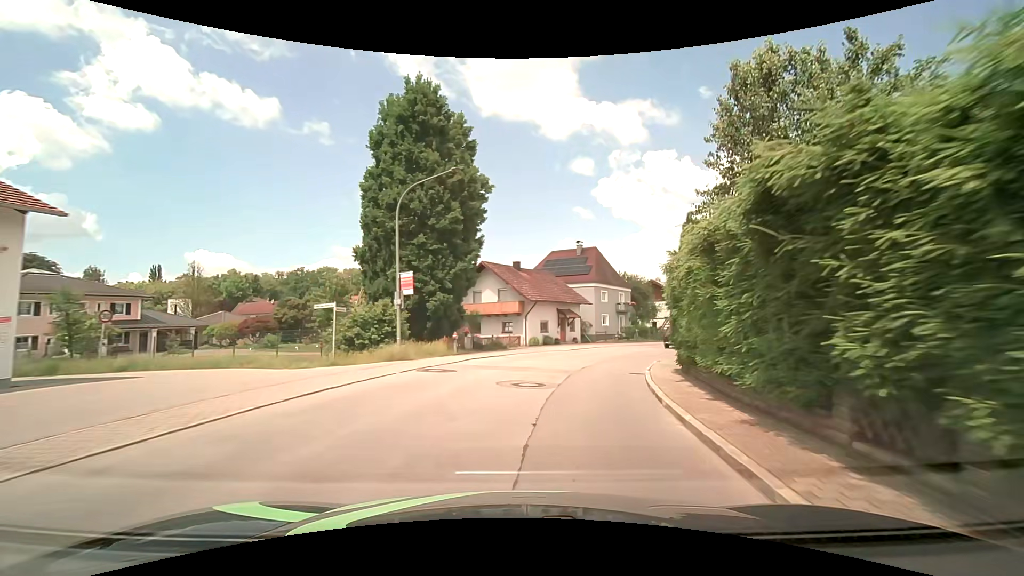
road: secondary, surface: asphalt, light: Day
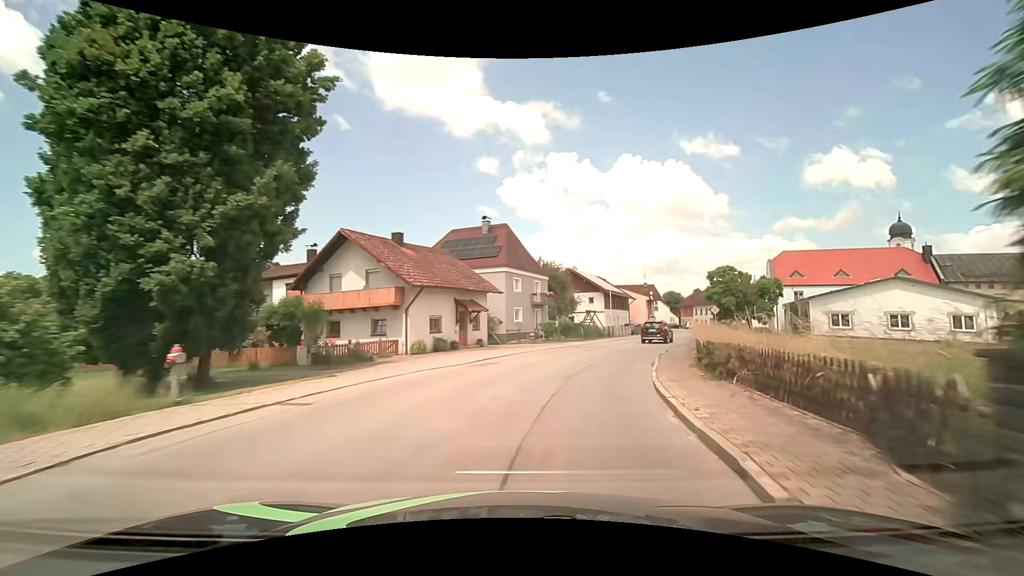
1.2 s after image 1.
(+1.3, +12.8) m; +10°
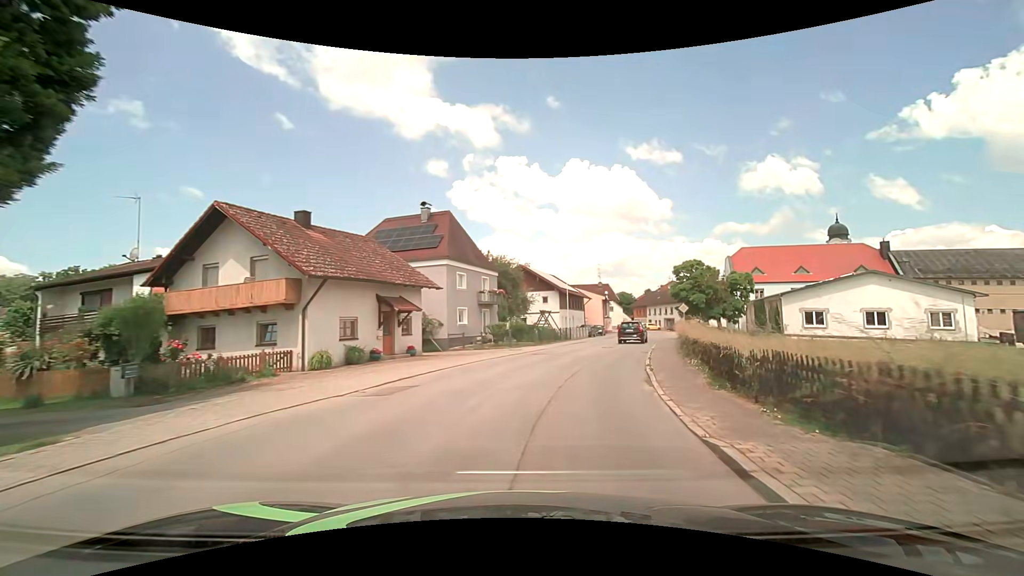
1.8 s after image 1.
(+0.4, +6.4) m; +6°
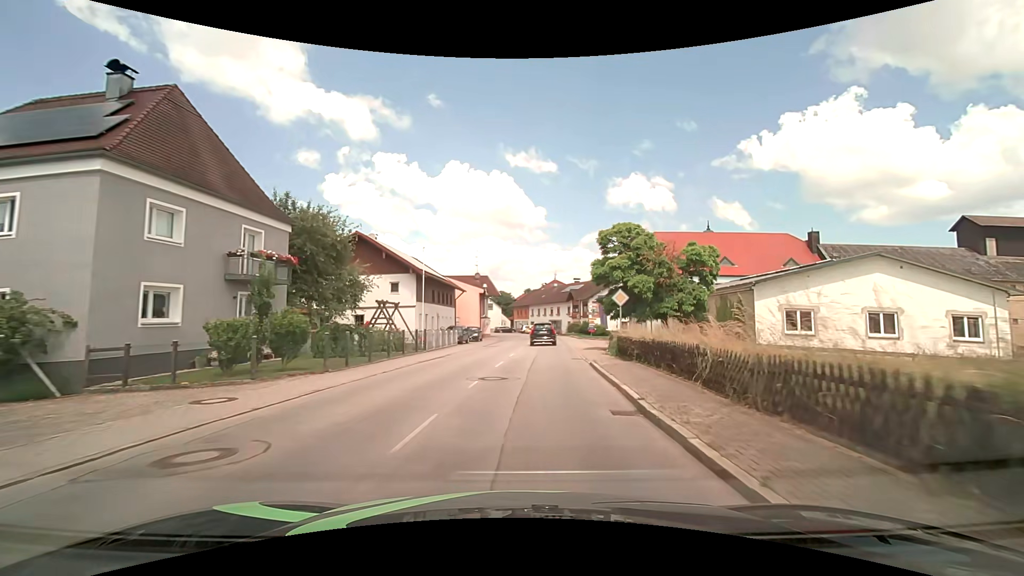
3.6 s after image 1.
(+2.9, +19.6) m; +15°
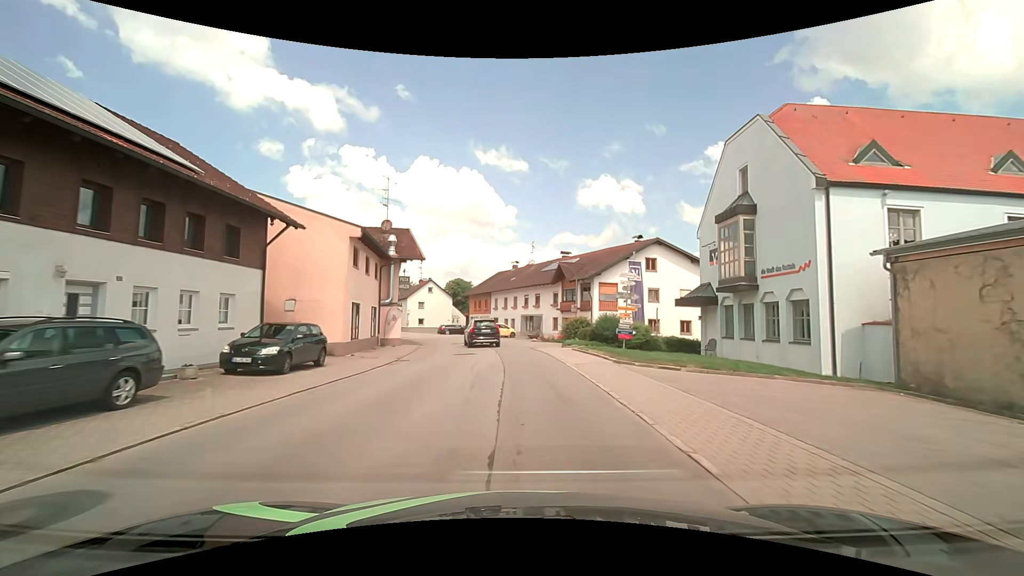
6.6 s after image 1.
(+1.7, +34.5) m; +3°
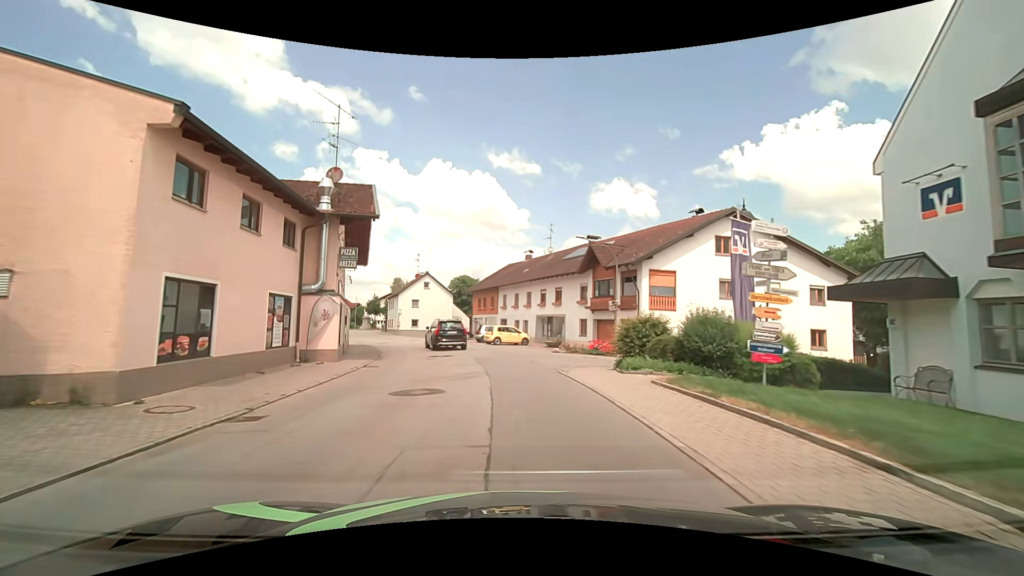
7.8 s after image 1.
(-0.1, +13.0) m; -1°
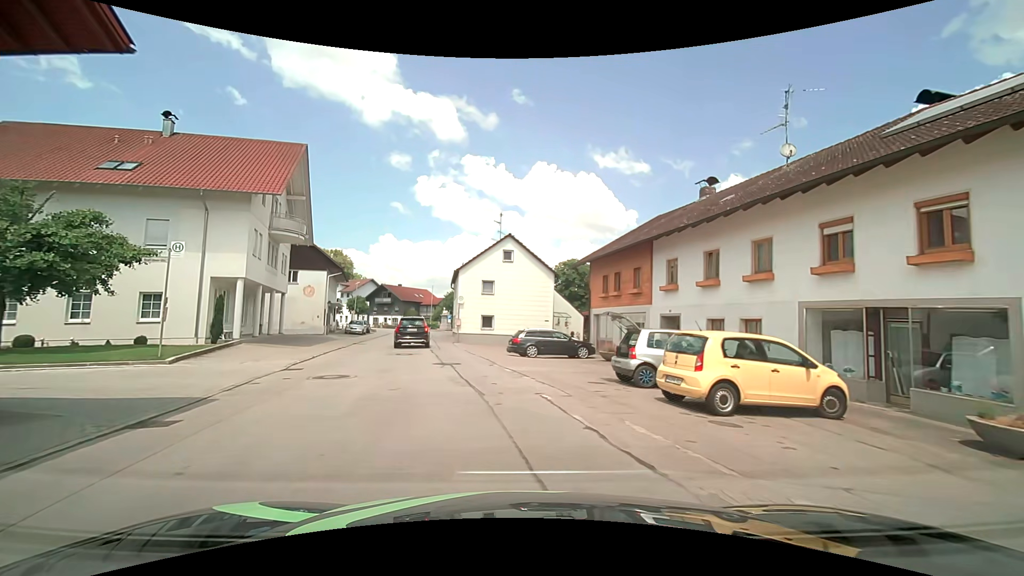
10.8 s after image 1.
(-2.9, +28.1) m; -12°
